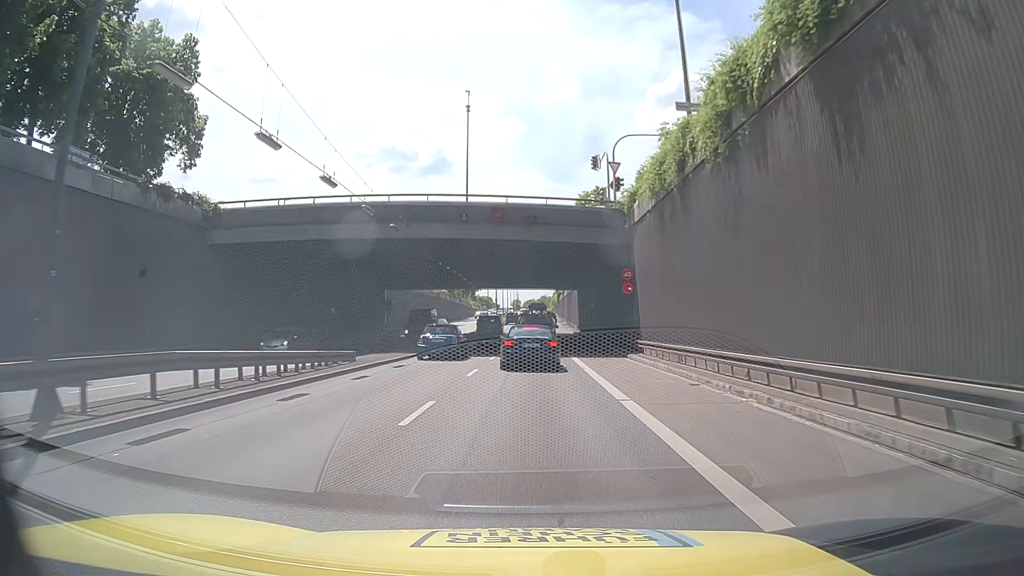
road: secondary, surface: asphalt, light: Day
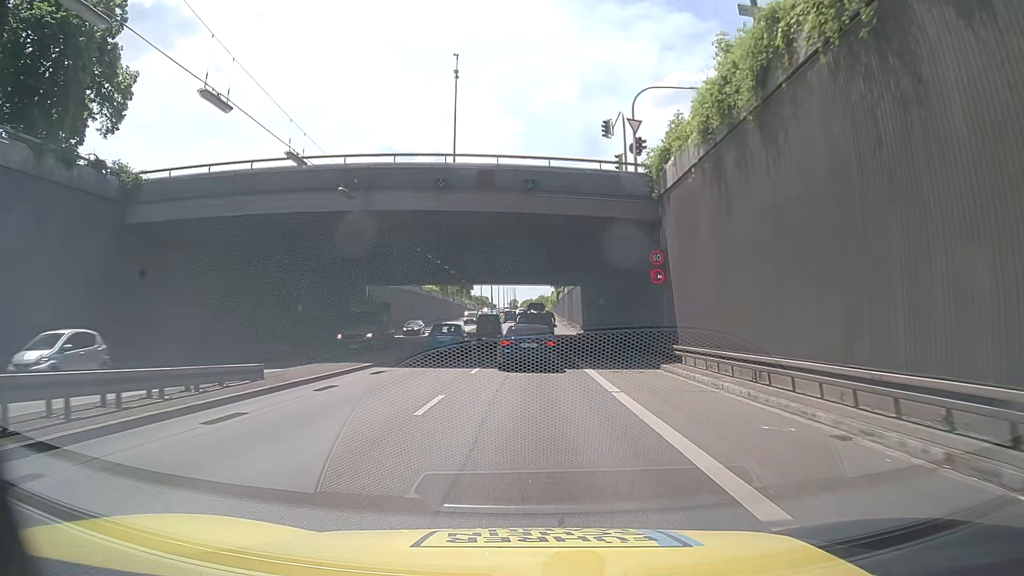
(0.0, +8.0) m; -1°
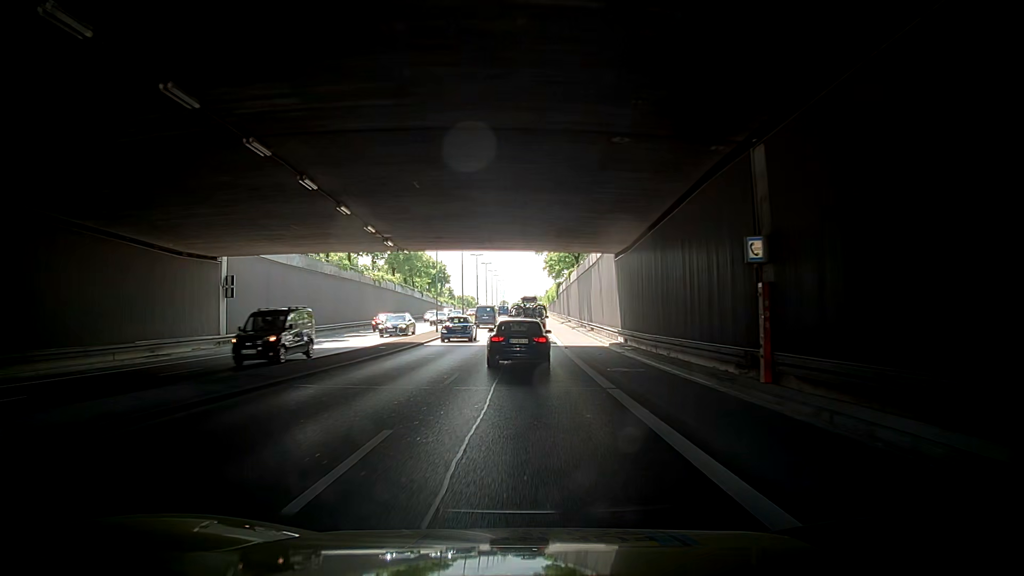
(+0.7, +32.6) m; +2°
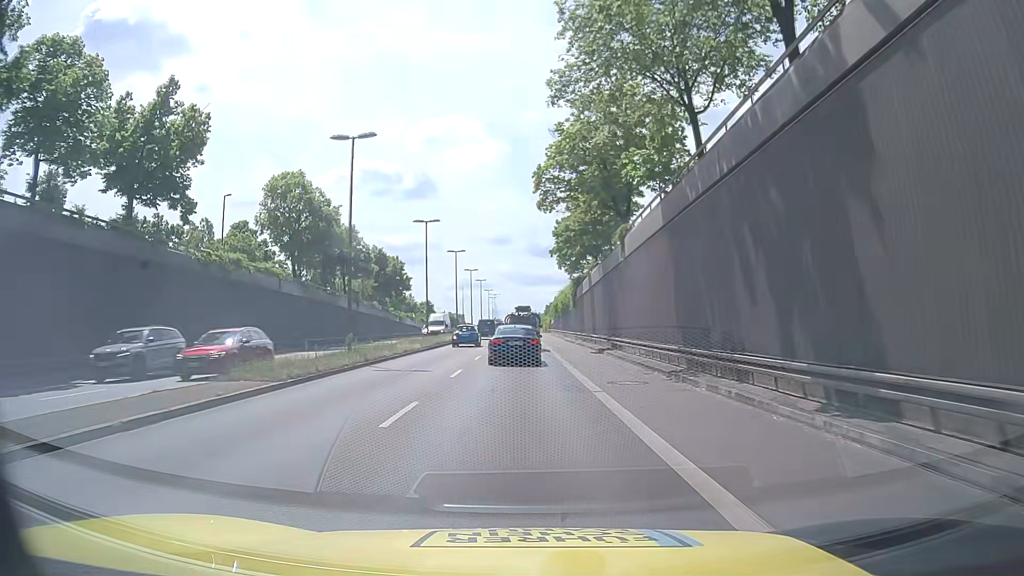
(-0.1, +41.4) m; +1°
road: trunk_link
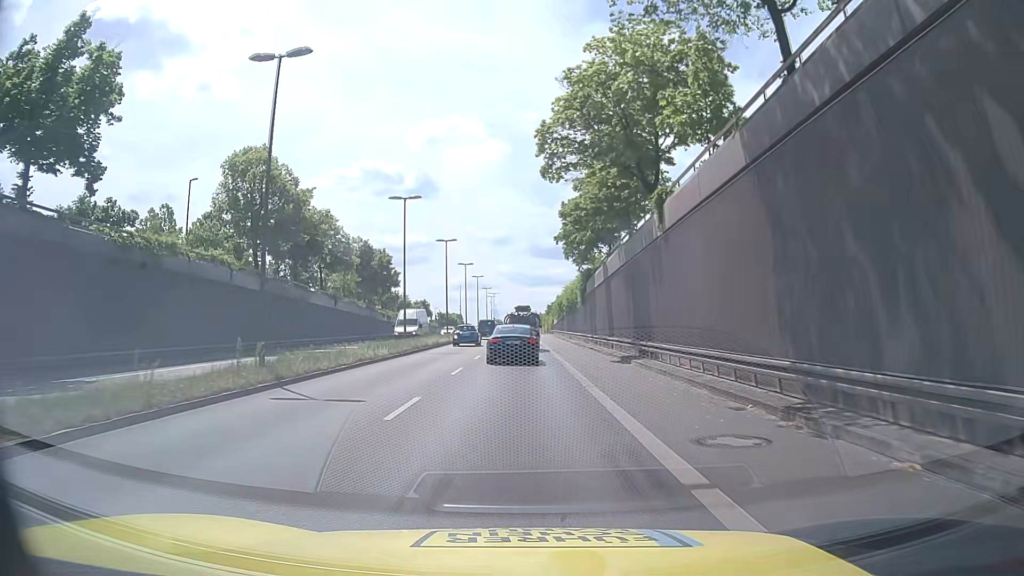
(-0.1, +8.5) m; -1°
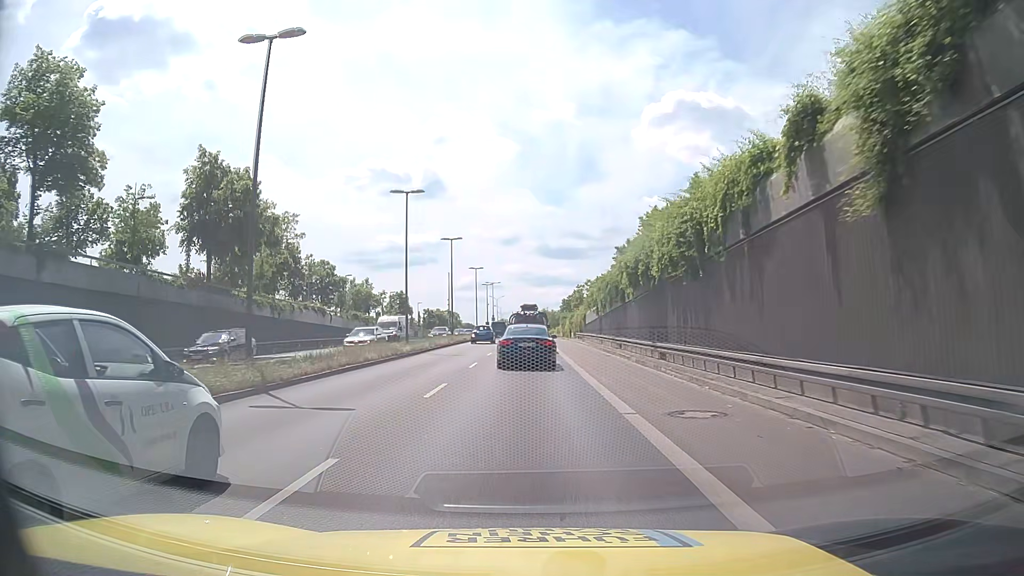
(+0.1, +42.2) m; -1°
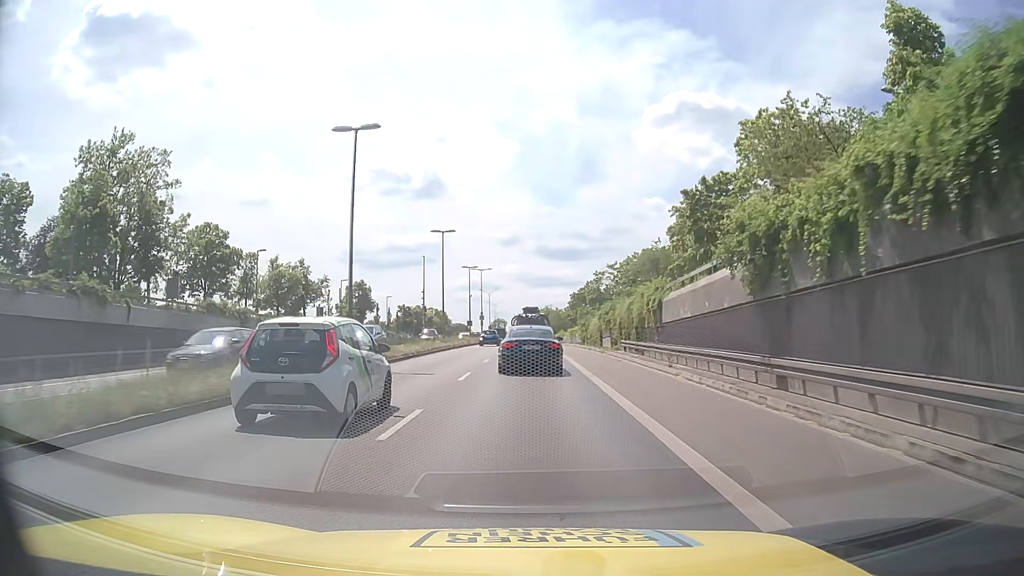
(+0.3, +31.7) m; +1°
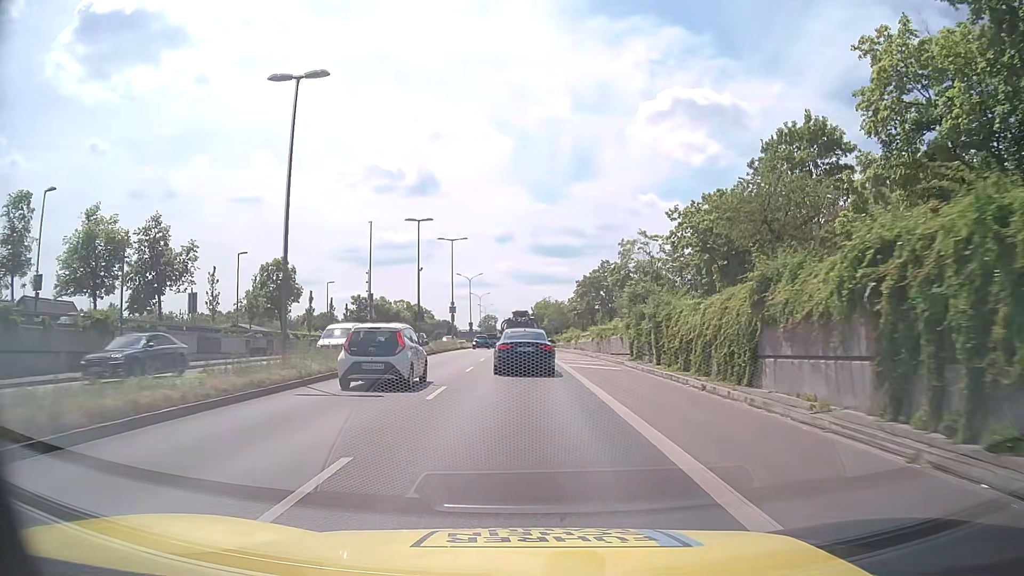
(0.0, +31.2) m; 0°
(0, +10) (0, +20) (0, +30) (0, +40) (0, +50) (-1, +60) (-1, +70) (-1, +80) (-1, +90) (-1, +100) m
